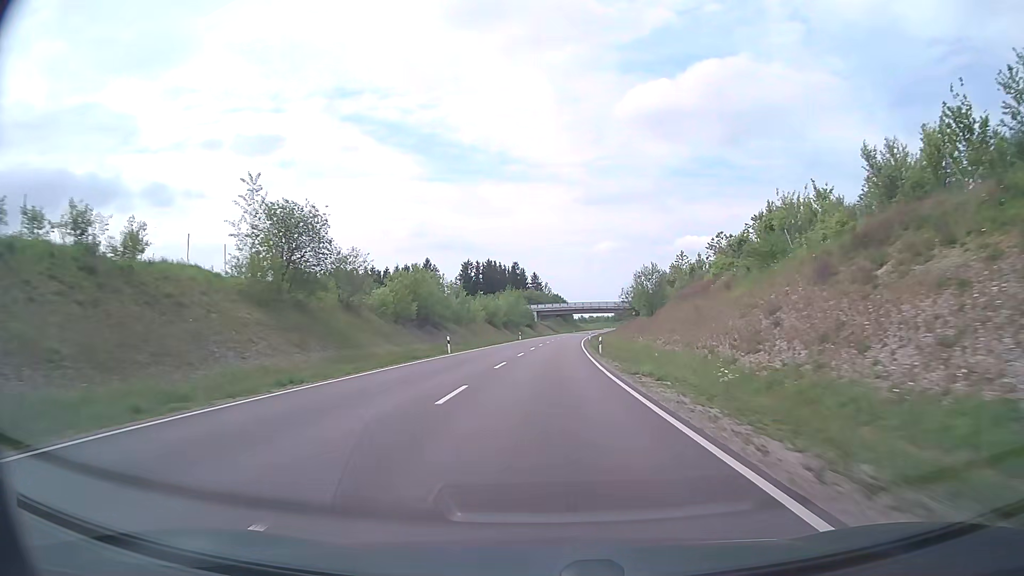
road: primary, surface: asphalt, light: Day
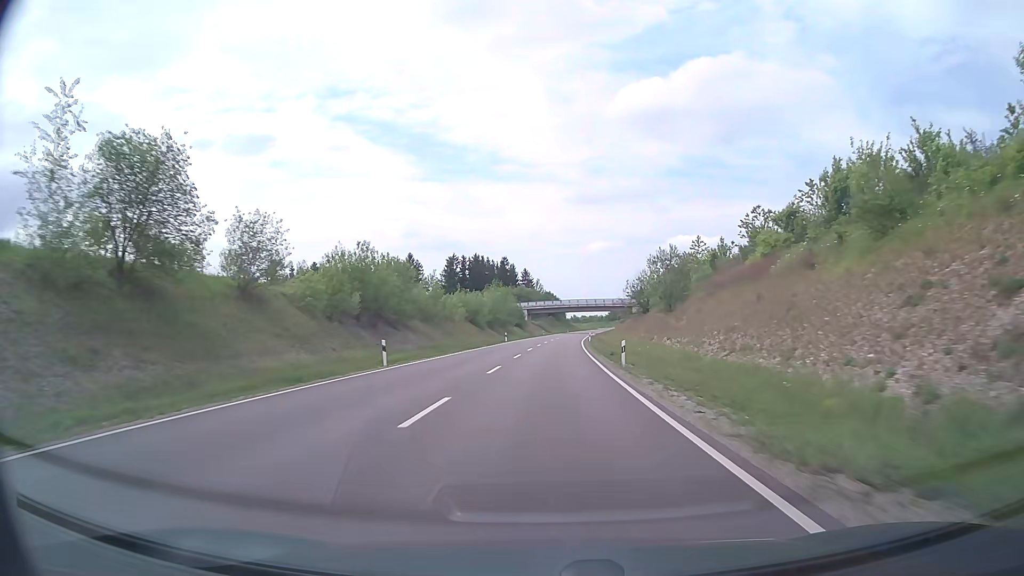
(+0.1, +15.2) m; +1°
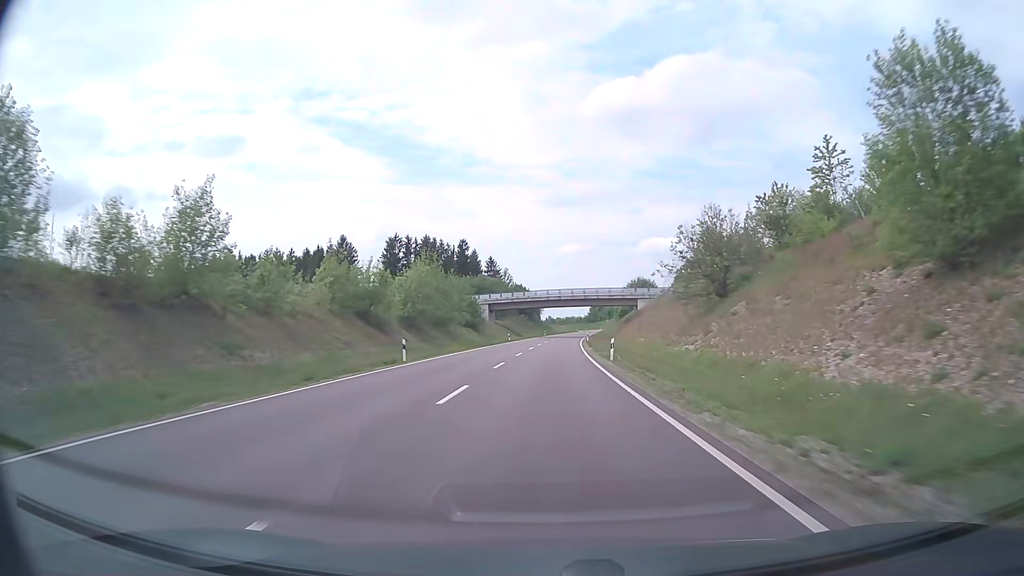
(+0.9, +45.0) m; +2°
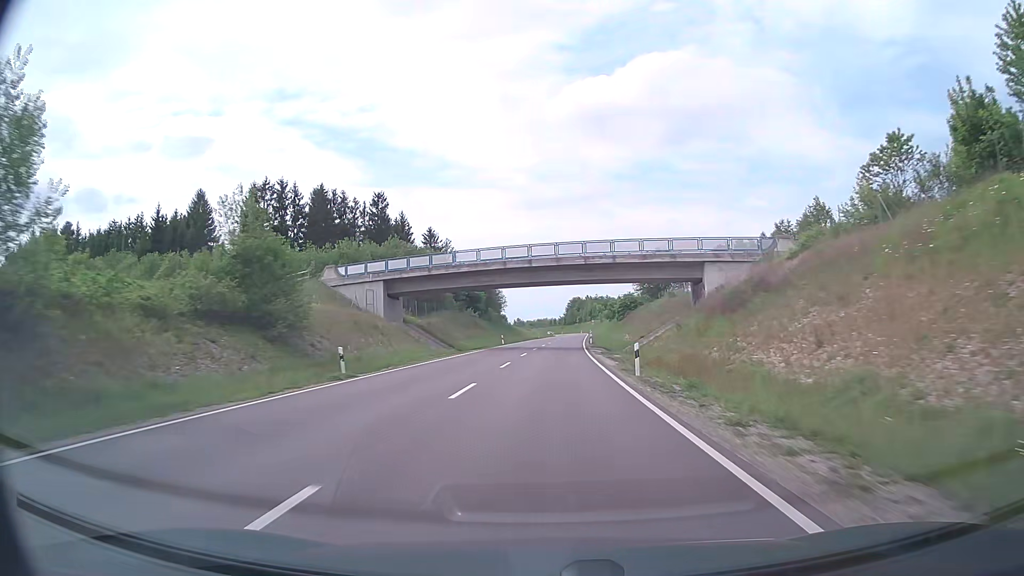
(+1.5, +59.0) m; +2°
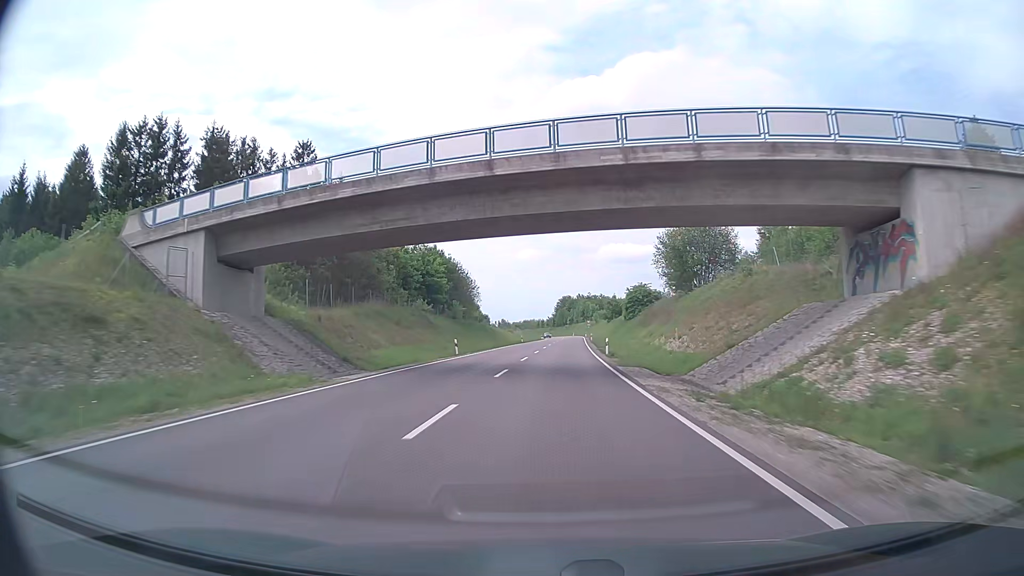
(+0.3, +29.5) m; +1°
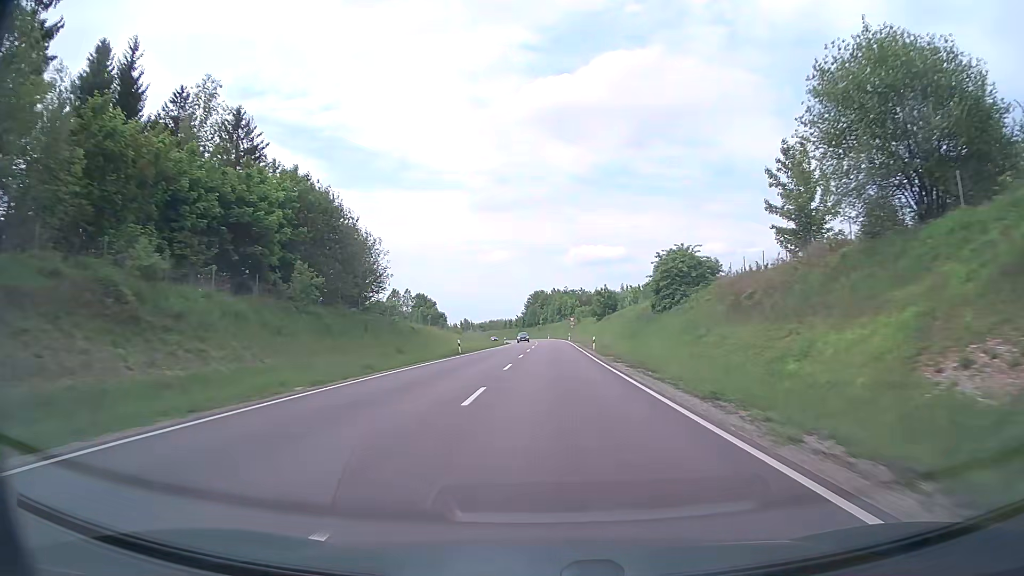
(+0.7, +44.4) m; +2°
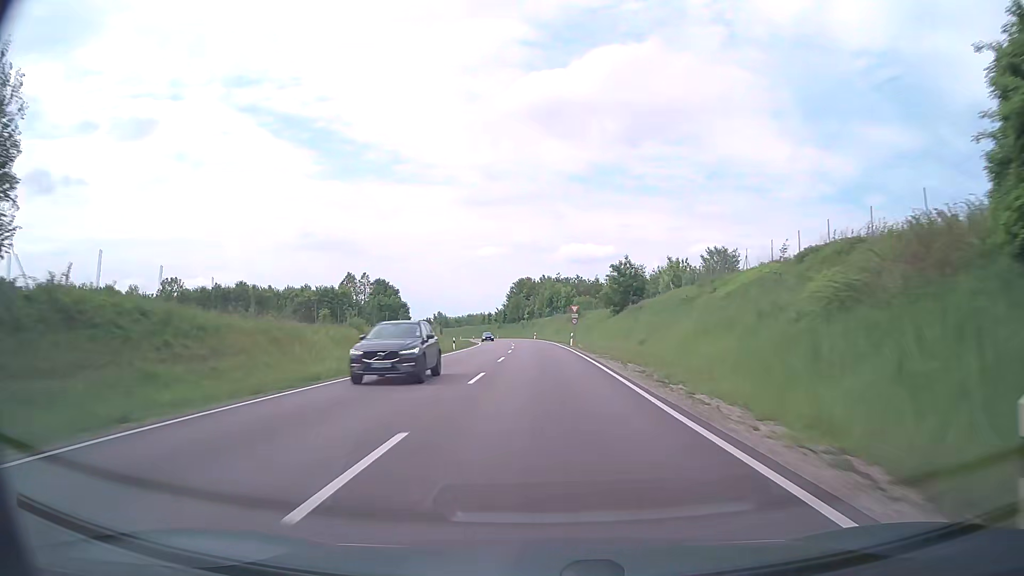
(+0.5, +43.9) m; +1°
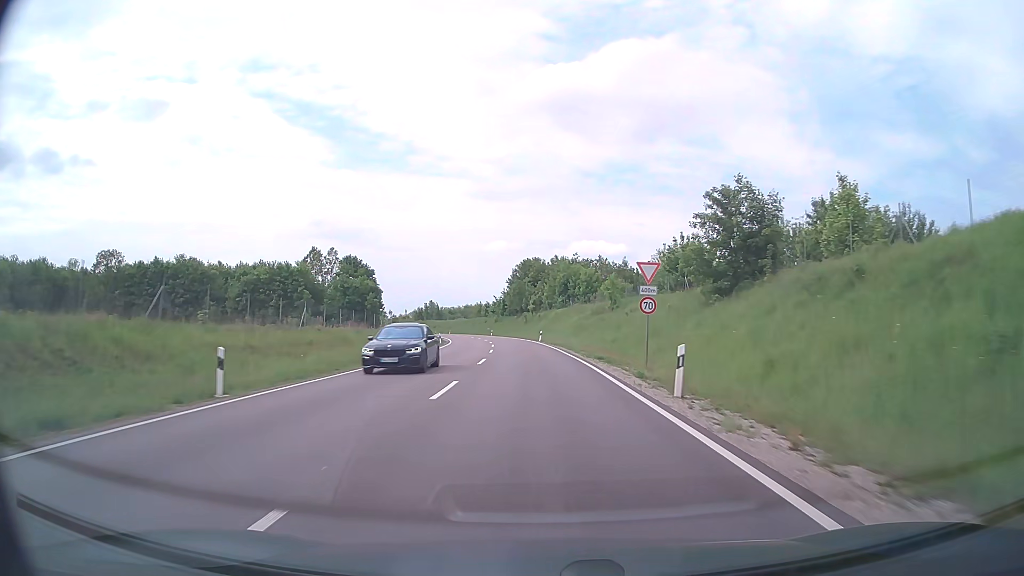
(-0.1, +40.0) m; -1°
(0, +10) (0, +20) (-1, +30) (-1, +40) (-2, +50) (-3, +60) (-4, +70) (-5, +80) (-7, +90) (-8, +99) m
